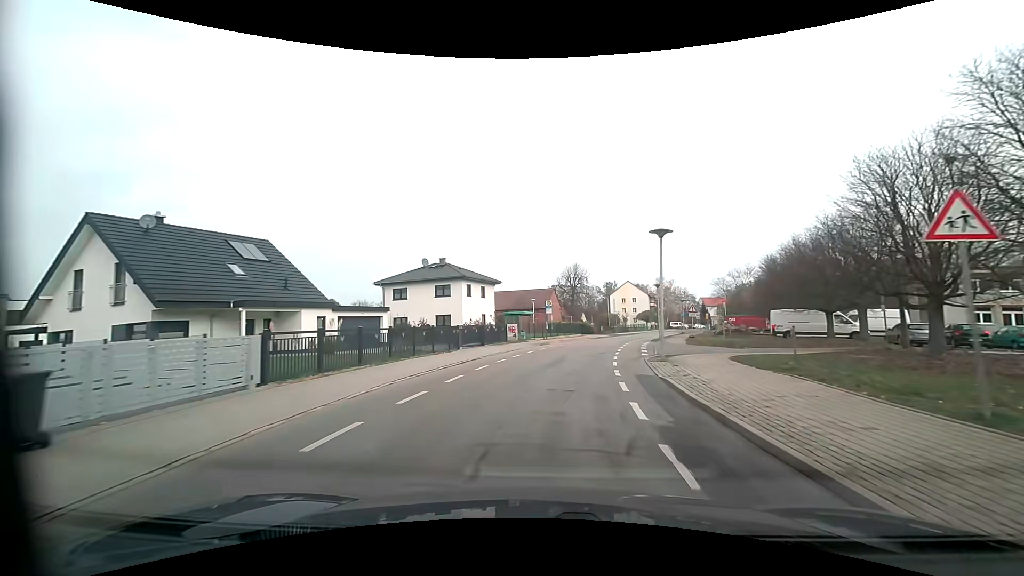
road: residential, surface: asphalt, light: Day
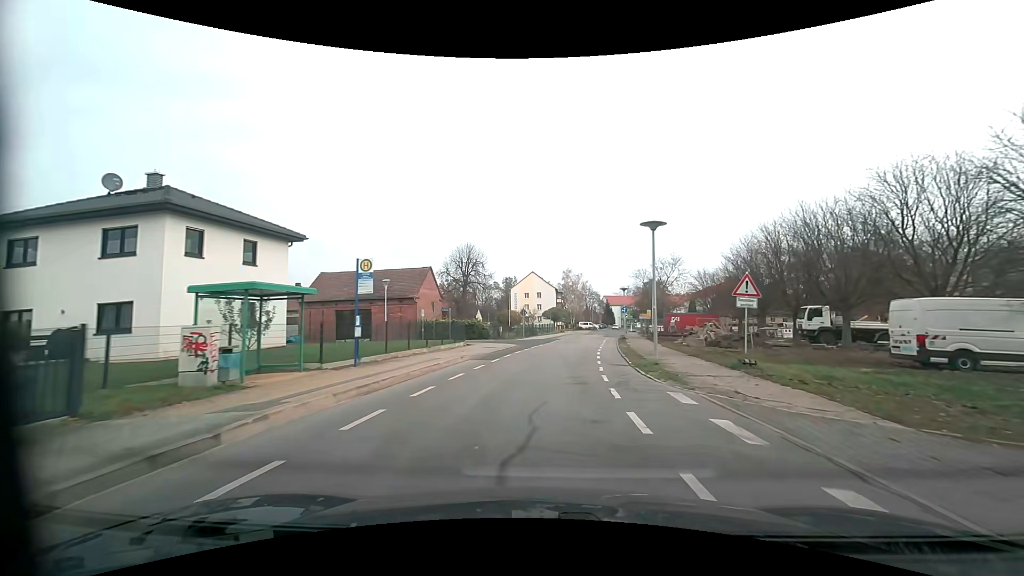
(+2.8, +28.1) m; +11°
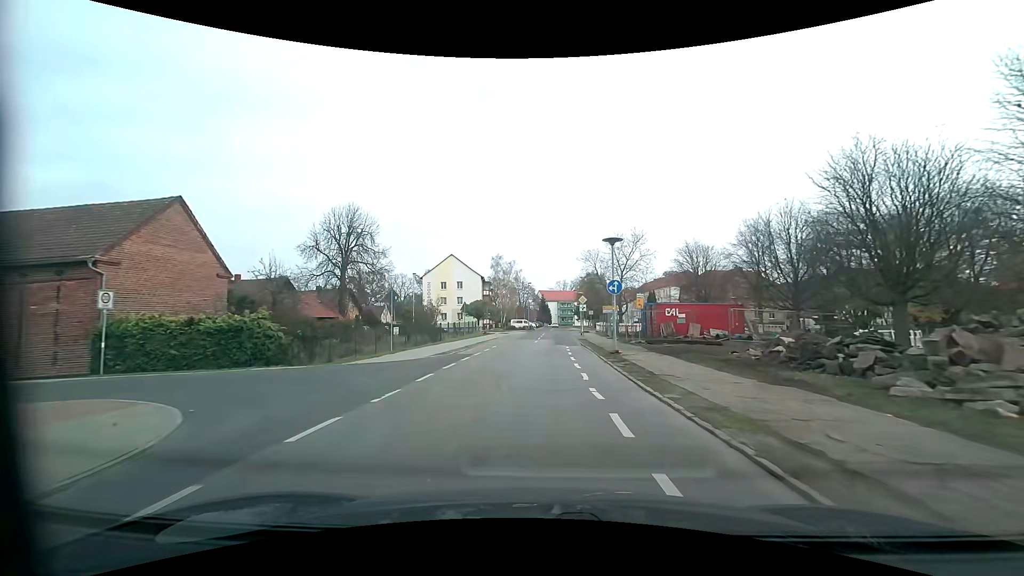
(+2.1, +27.3) m; +8°
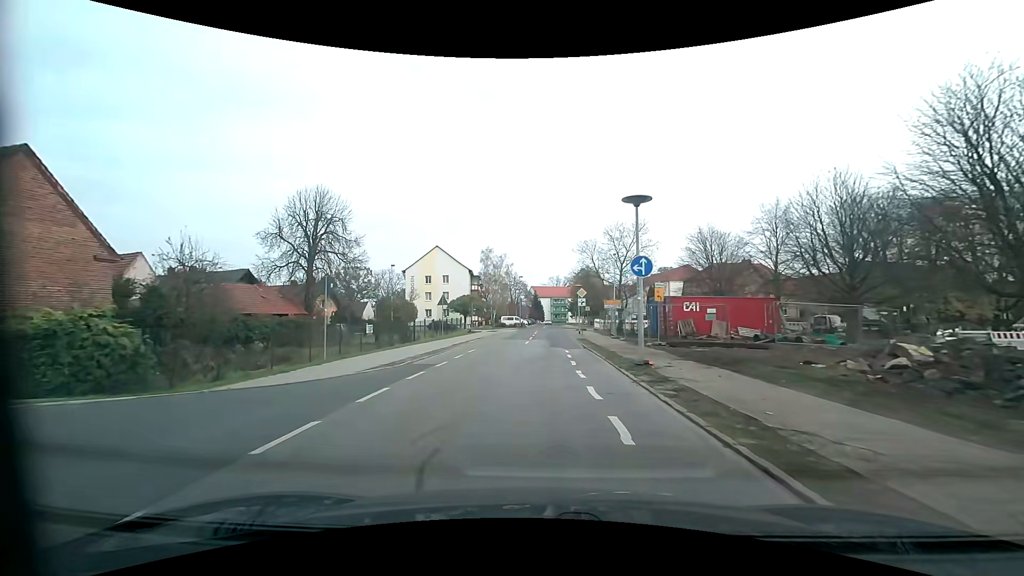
(+0.1, +6.5) m; +1°
(0, +10) (0, +20) (+1, +30) (+1, +40) (+1, +50) (+2, +60) (+2, +70) (+2, +80) (+2, +90) (+3, +100) m
